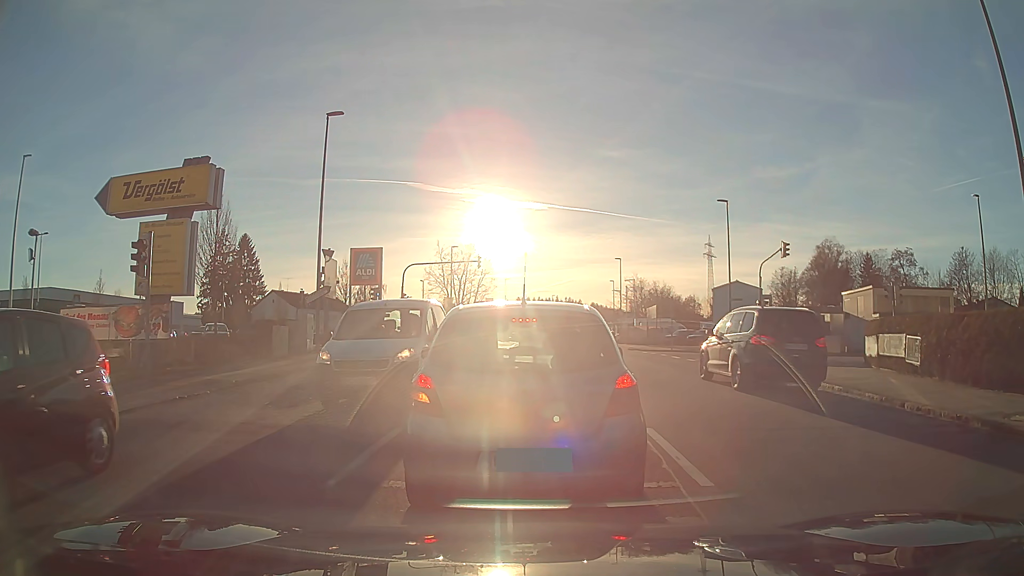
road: tertiary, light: Day
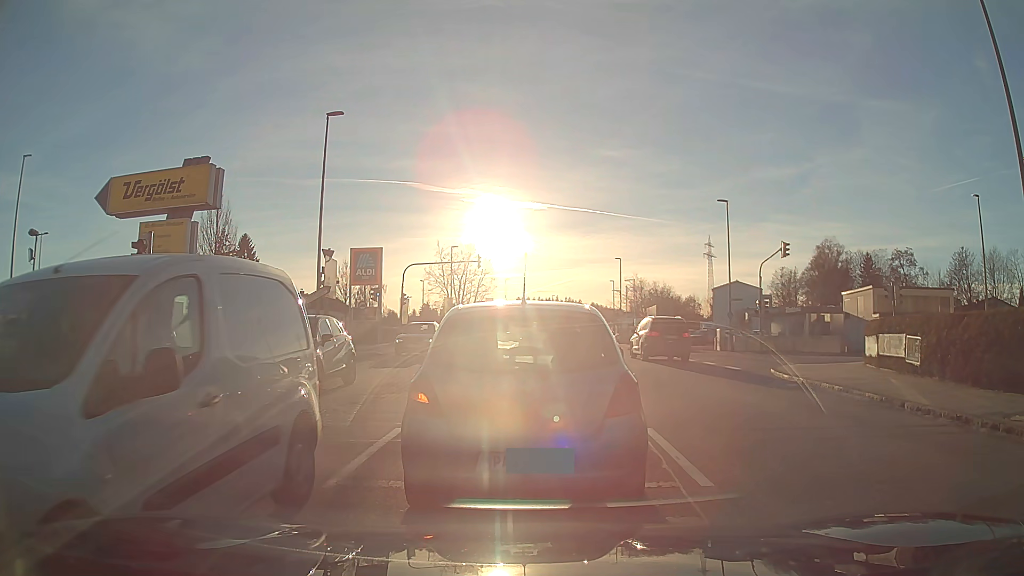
(0.0, 0.0) m; 0°
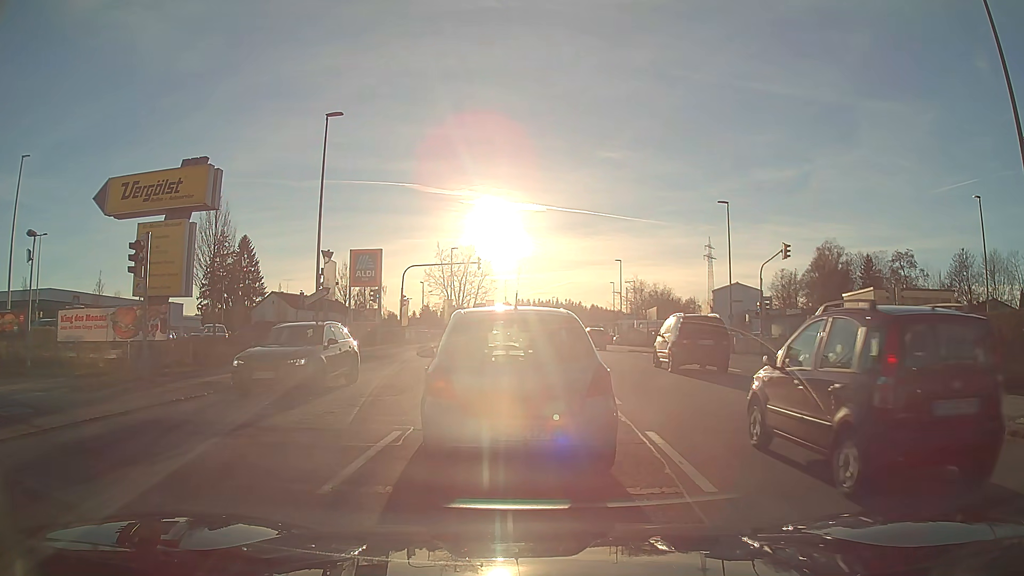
(0.0, +0.1) m; 0°
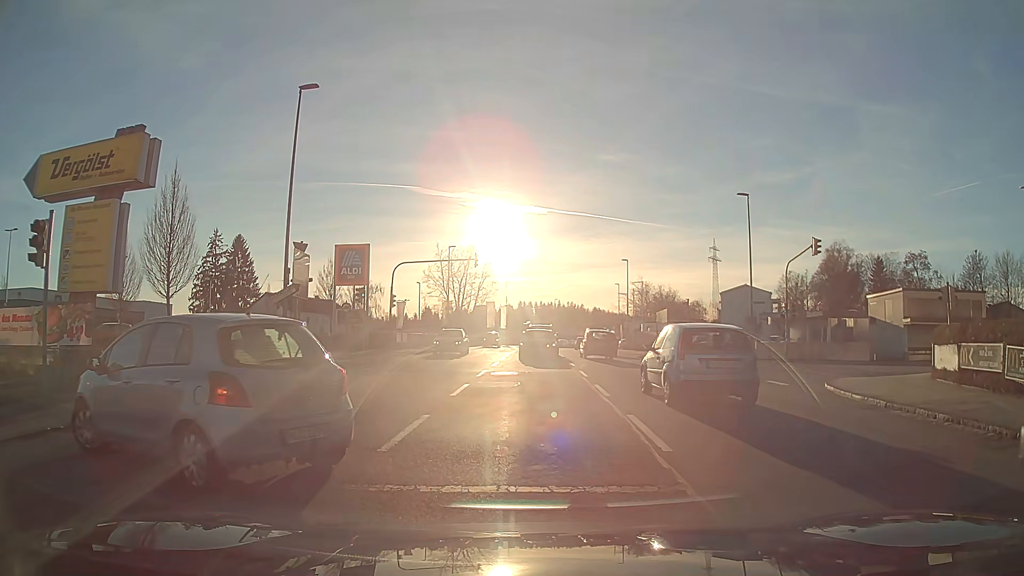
(0.0, +4.3) m; 0°
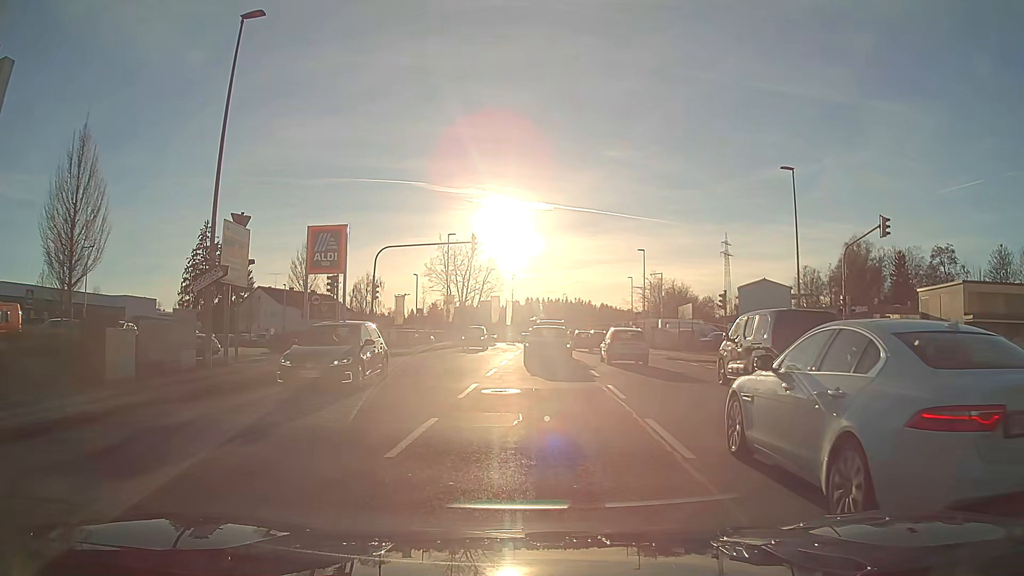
(0.0, +6.7) m; 0°
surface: asphalt
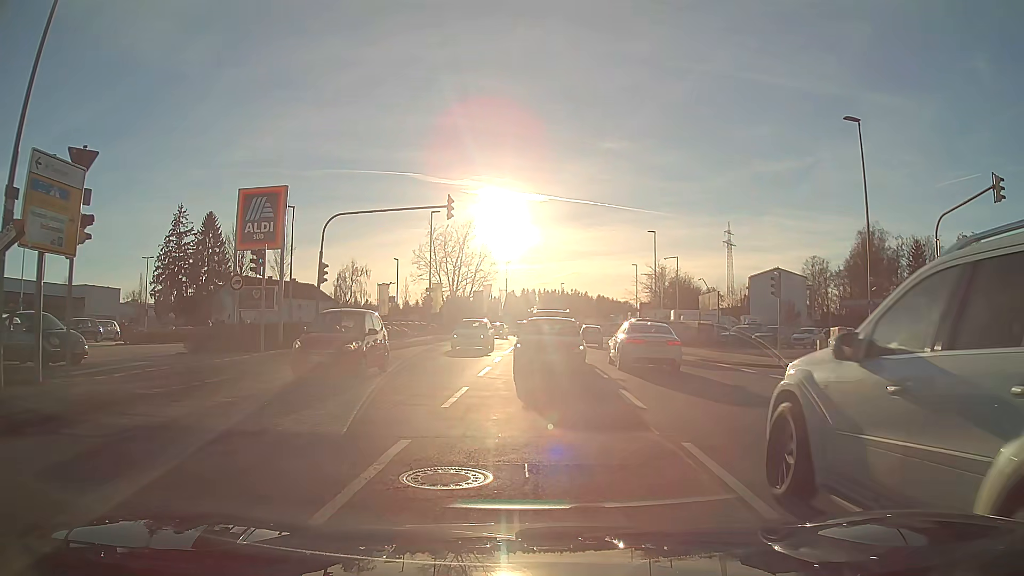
(0.0, +8.1) m; +1°
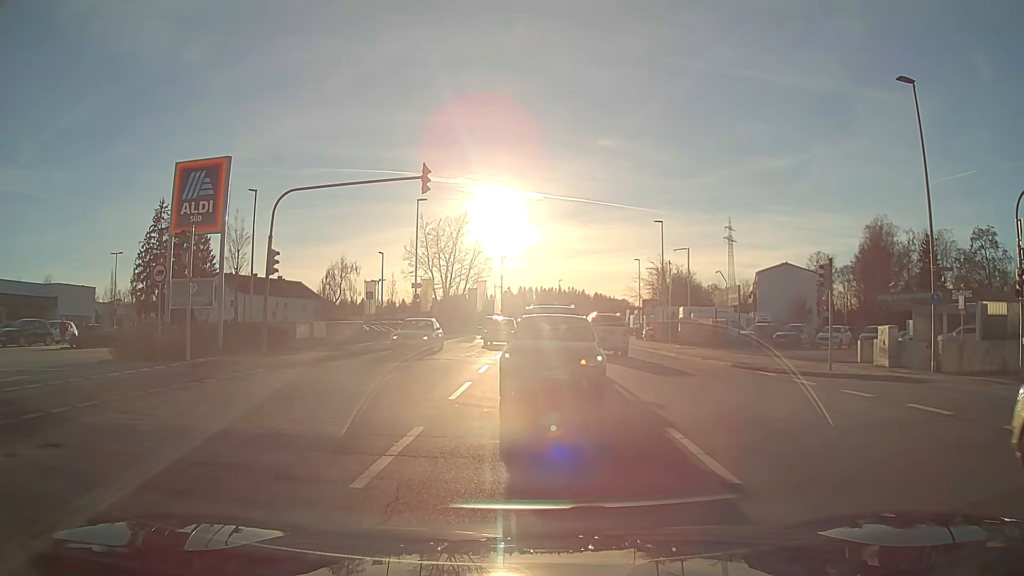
(0.0, +4.8) m; 0°
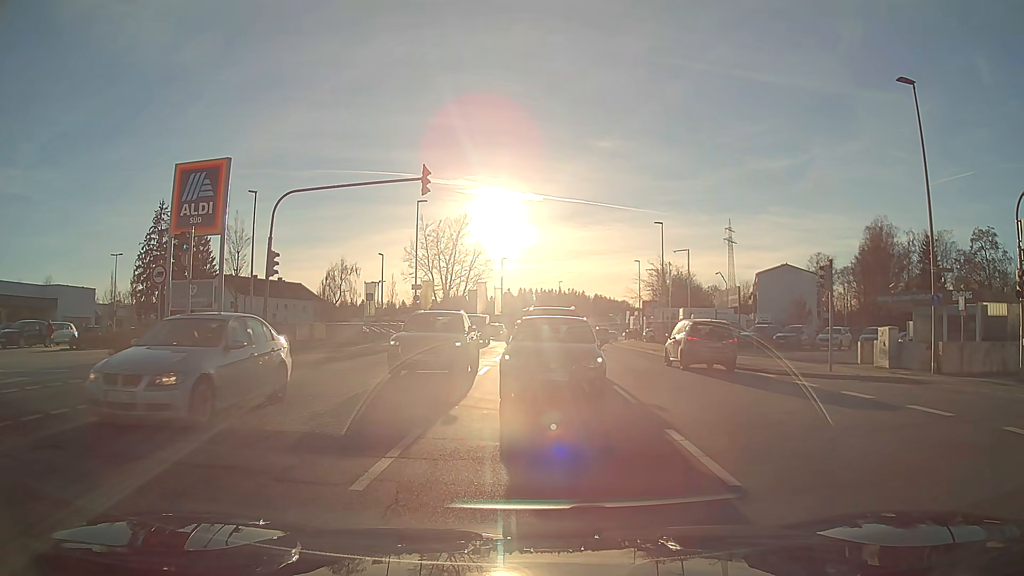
(0.0, +0.1) m; 0°
